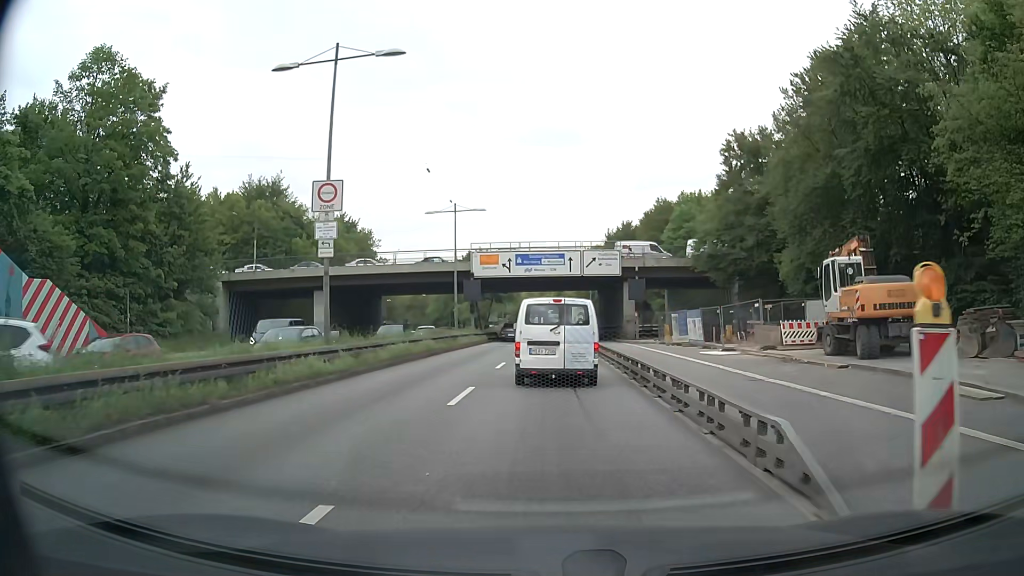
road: trunk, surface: asphalt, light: Day
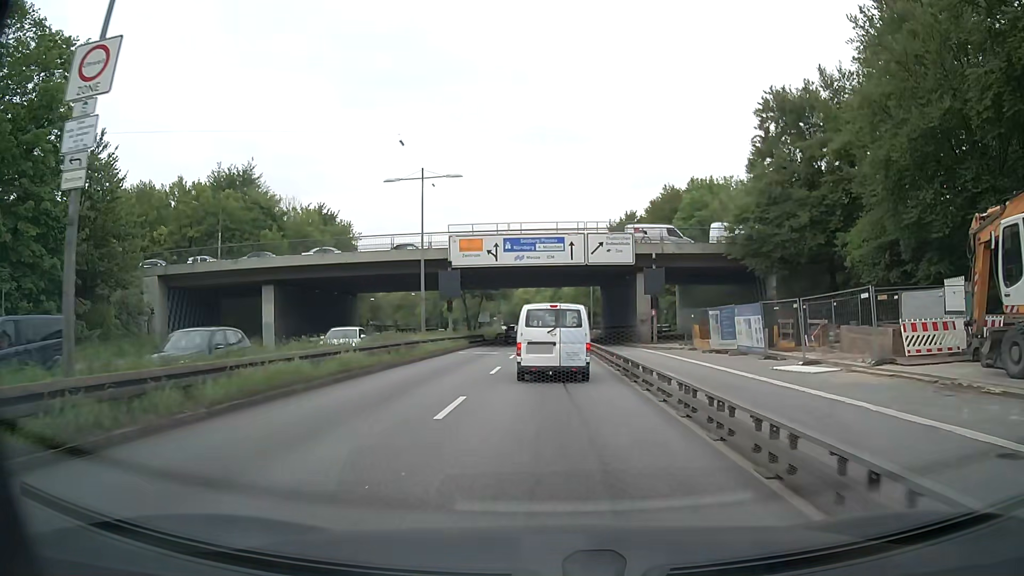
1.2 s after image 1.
(0.0, +10.4) m; 0°
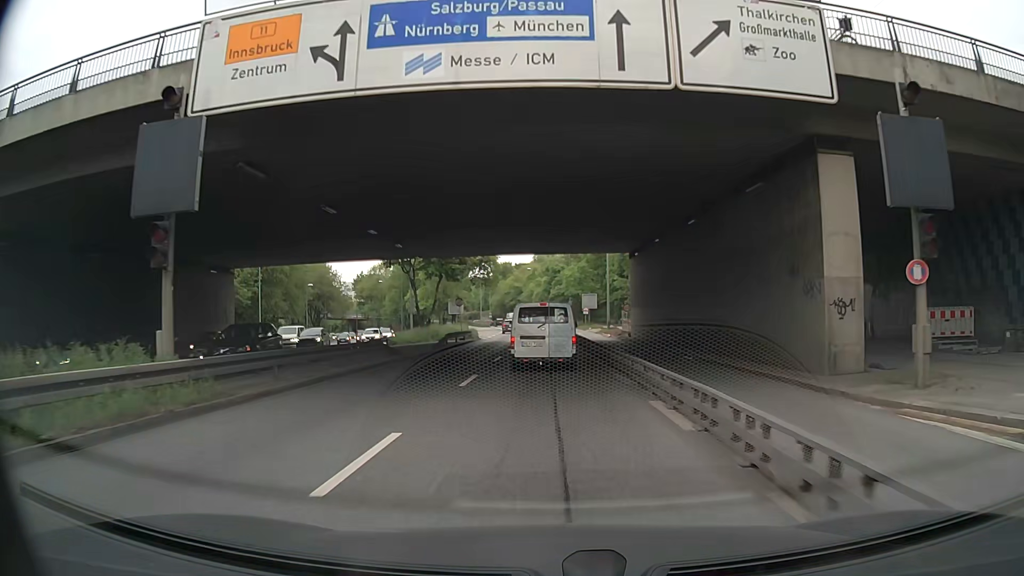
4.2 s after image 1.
(+0.2, +32.2) m; 0°
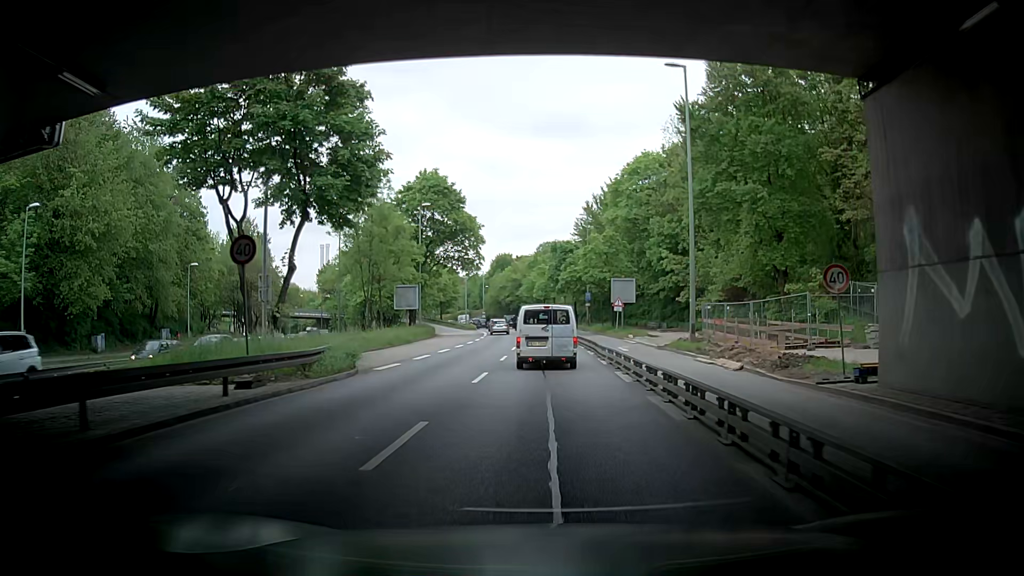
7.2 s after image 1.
(-0.2, +35.0) m; -1°
